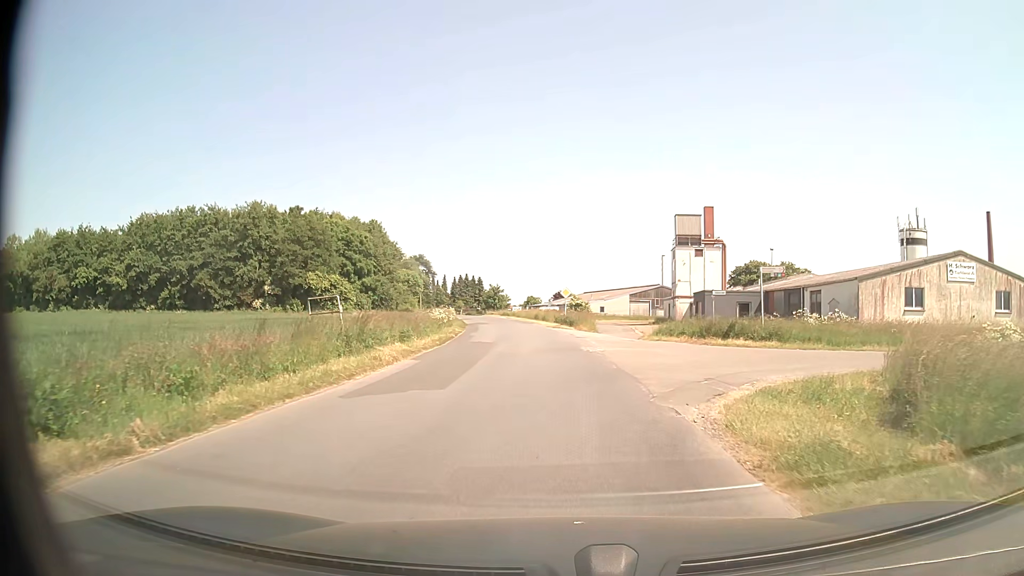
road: unclassified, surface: asphalt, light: Day
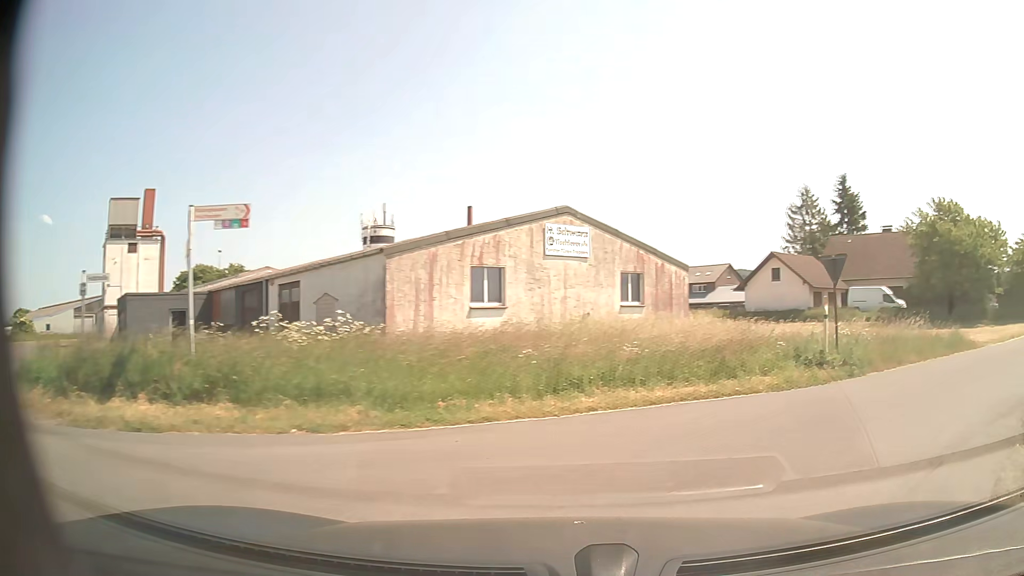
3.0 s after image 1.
(+3.8, +16.7) m; +48°
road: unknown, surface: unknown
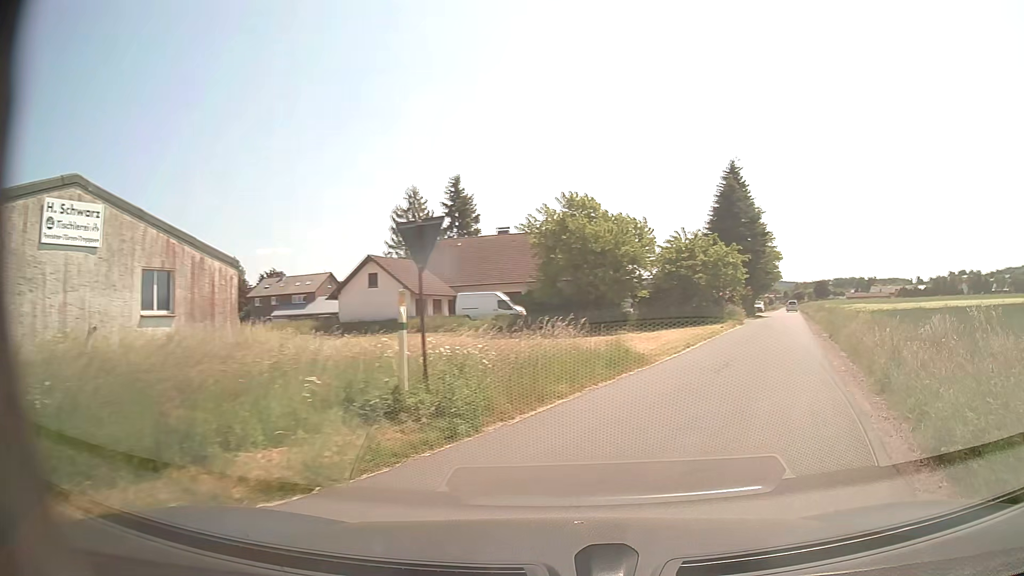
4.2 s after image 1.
(+1.9, +7.0) m; +31°
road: unclassified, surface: asphalt
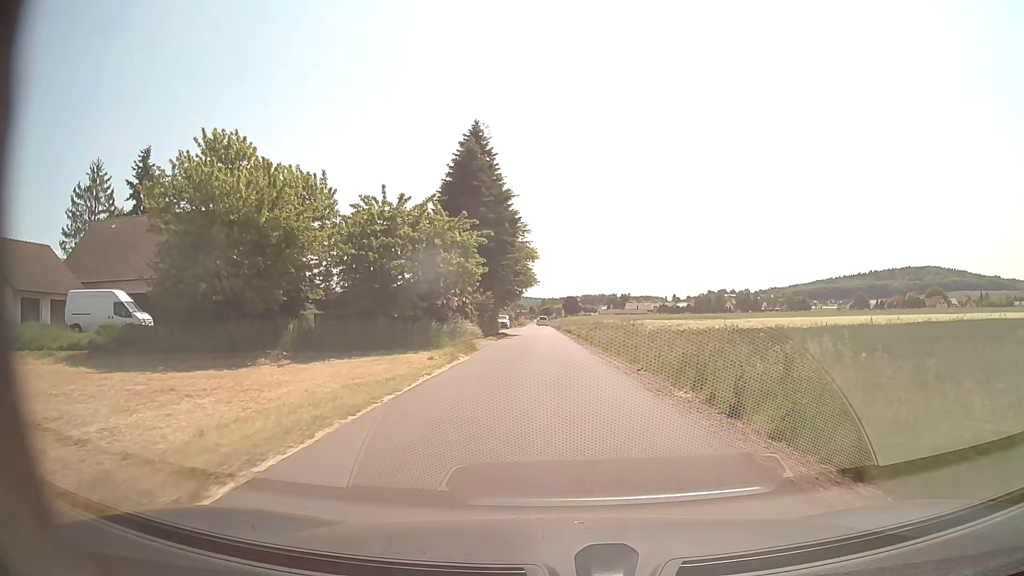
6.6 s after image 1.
(+5.9, +20.2) m; +23°
